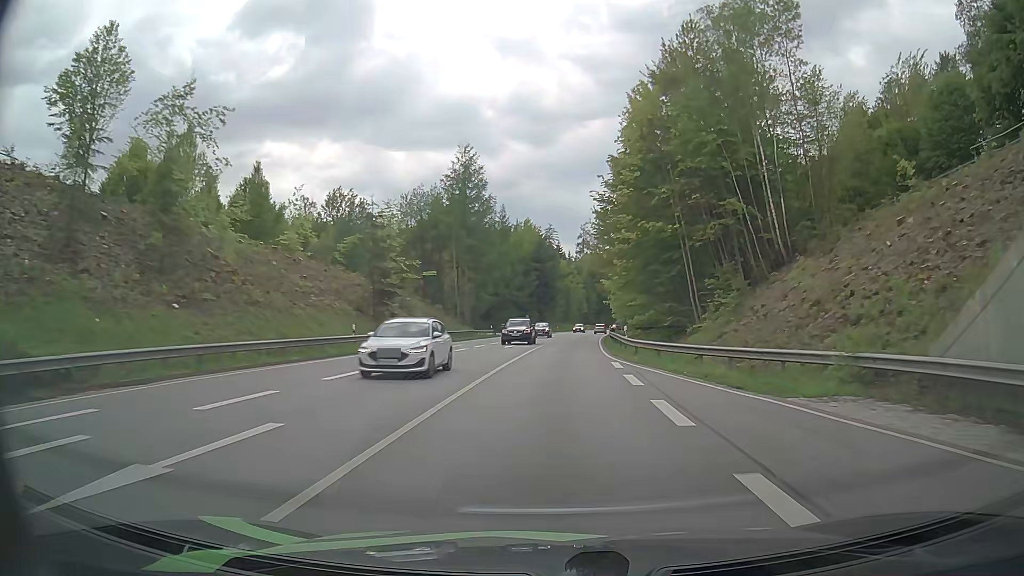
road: primary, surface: asphalt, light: Day
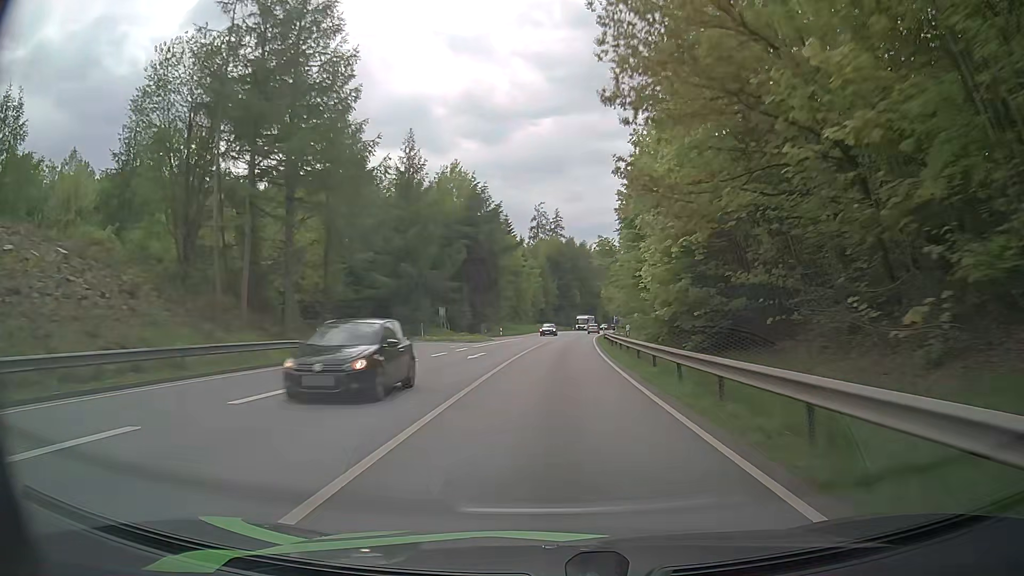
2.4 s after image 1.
(+2.0, +46.7) m; +5°
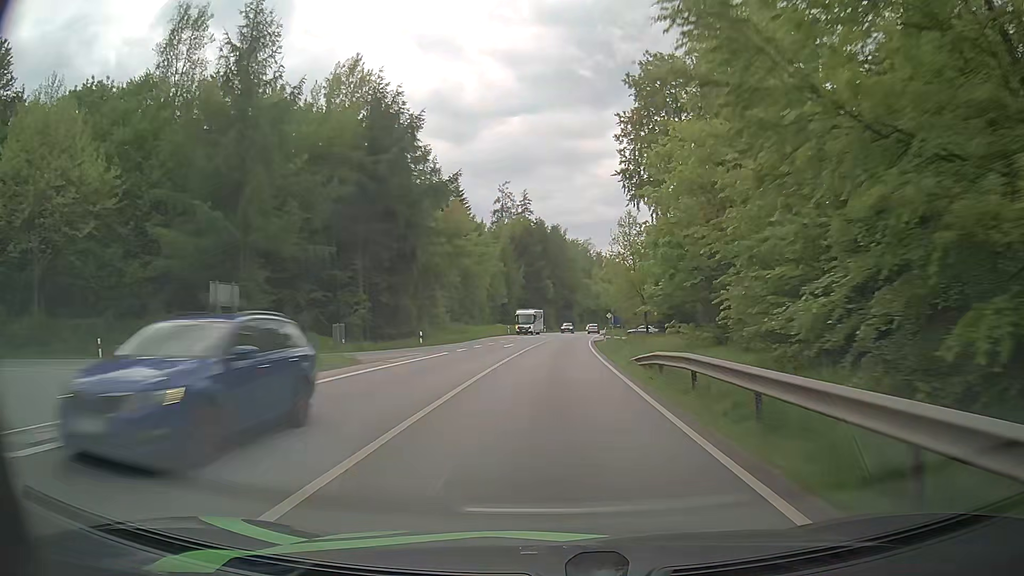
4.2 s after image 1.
(+0.7, +35.0) m; +3°
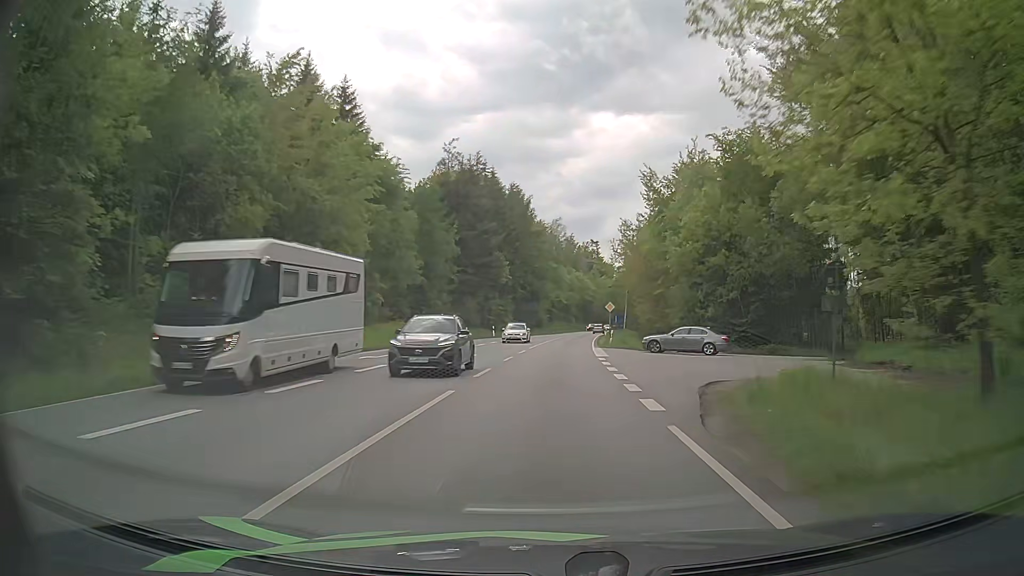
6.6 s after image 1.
(+0.9, +47.1) m; +2°
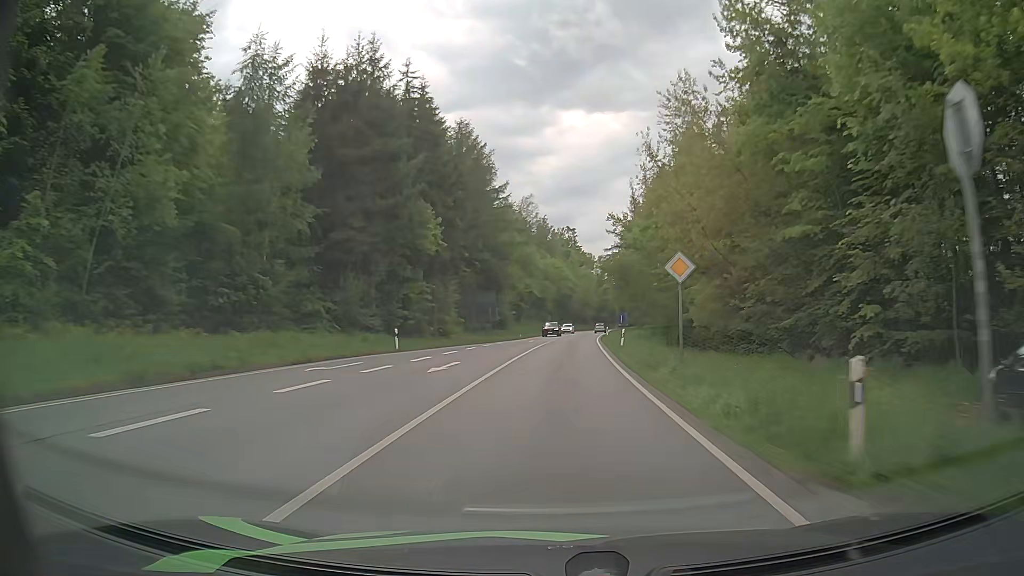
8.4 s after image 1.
(+1.0, +35.7) m; +3°
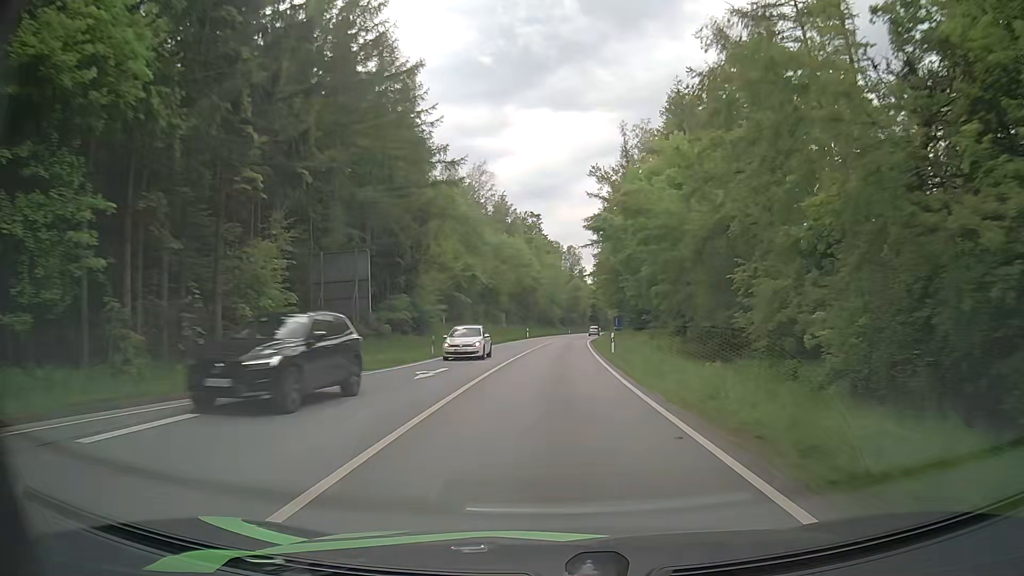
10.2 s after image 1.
(+0.9, +36.0) m; +3°
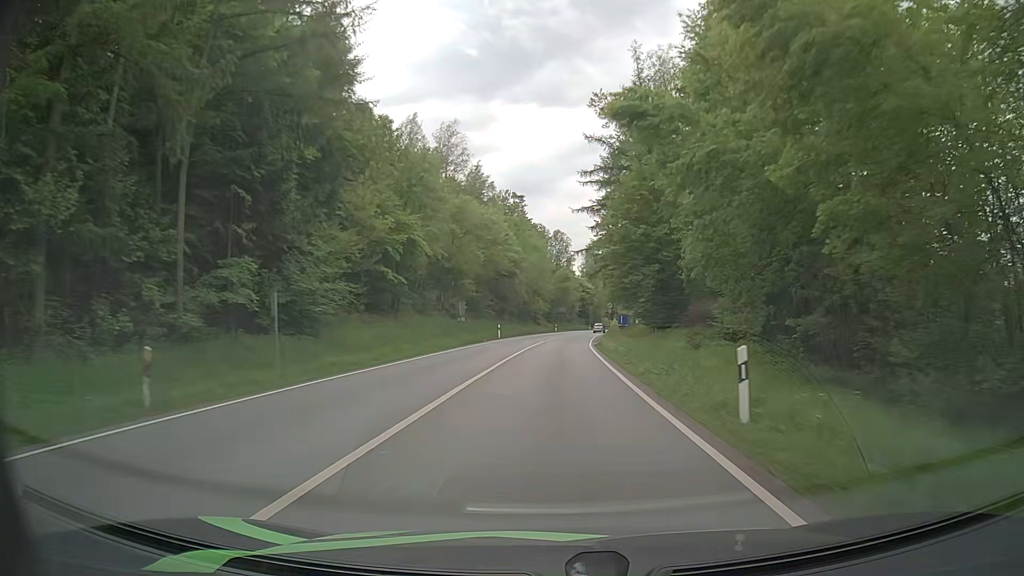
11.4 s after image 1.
(+0.3, +24.2) m; +1°
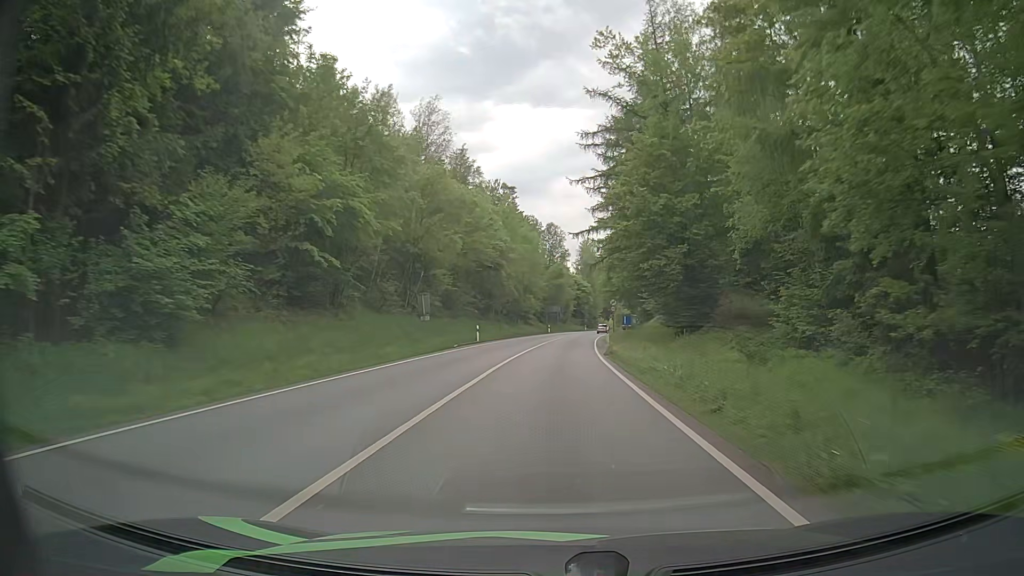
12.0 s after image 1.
(0.0, +12.2) m; +1°
